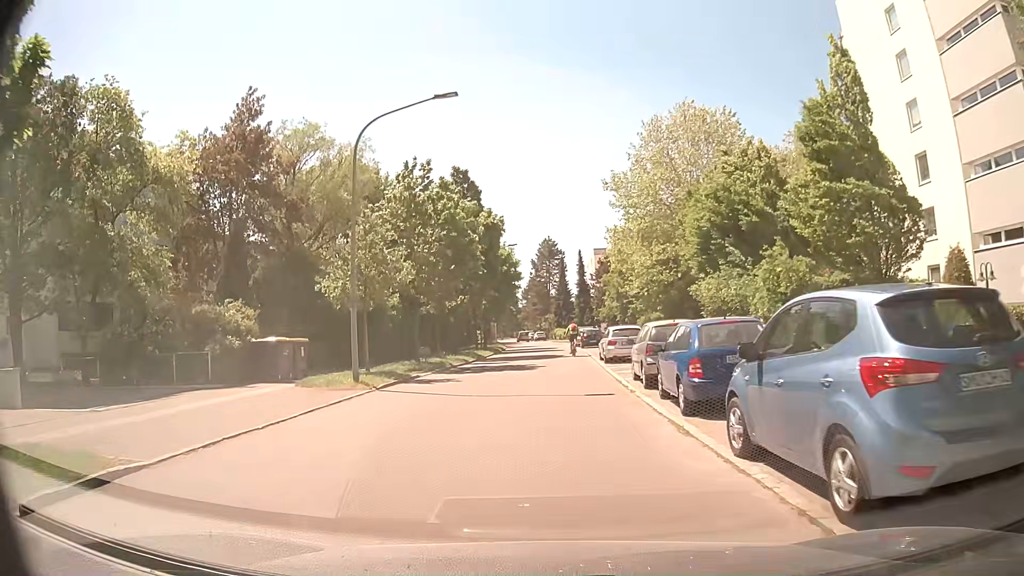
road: residential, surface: asphalt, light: Day
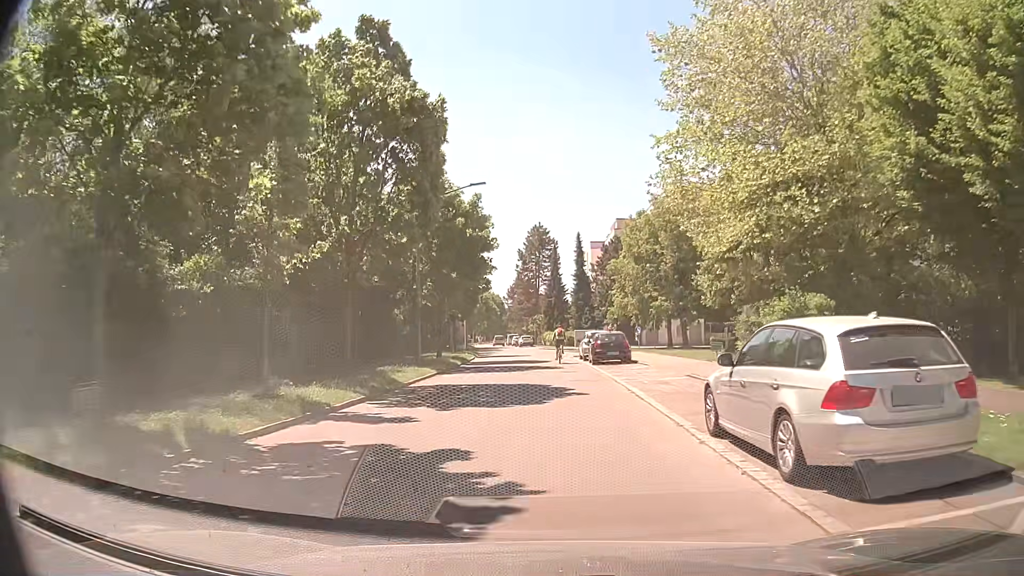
(+0.4, +20.9) m; +2°
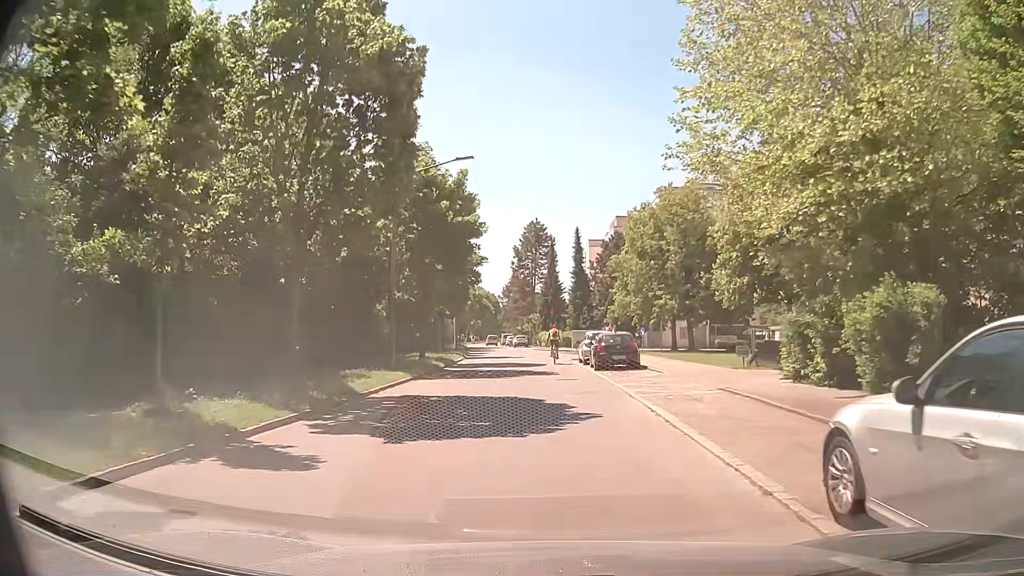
(0.0, +4.1) m; 0°
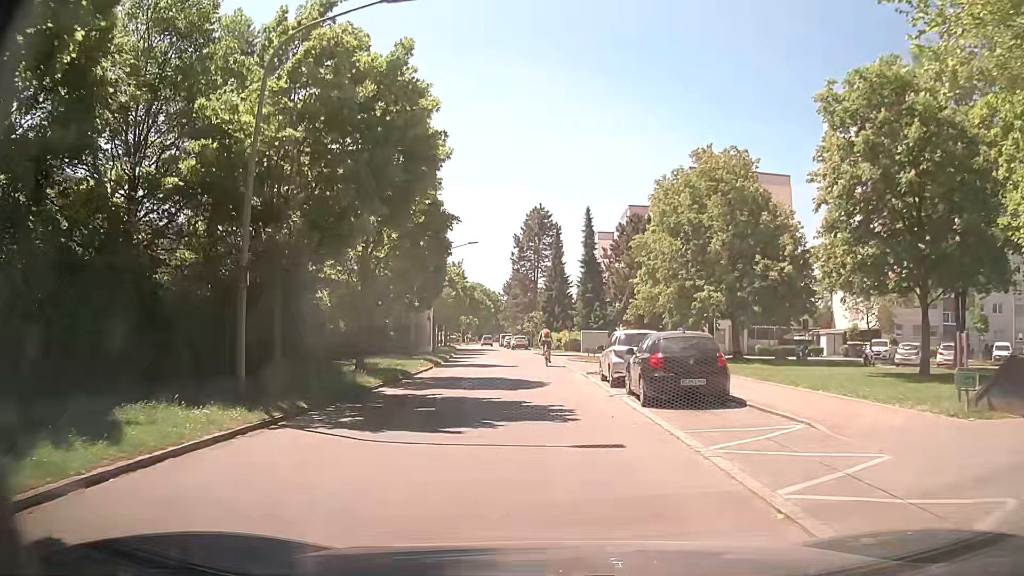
(+0.1, +12.4) m; 0°
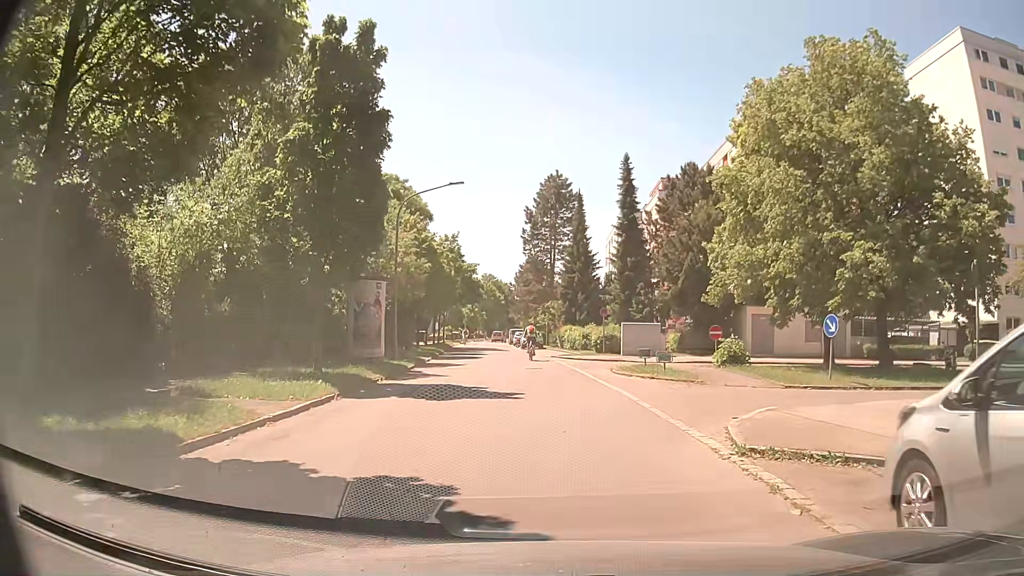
(-0.5, +16.9) m; -2°
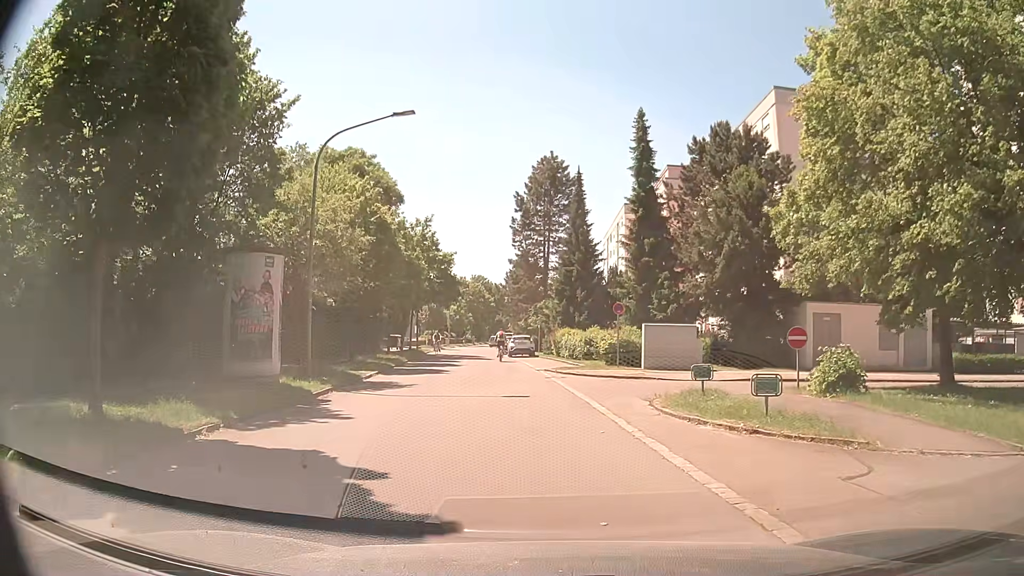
(+0.1, +10.0) m; +2°
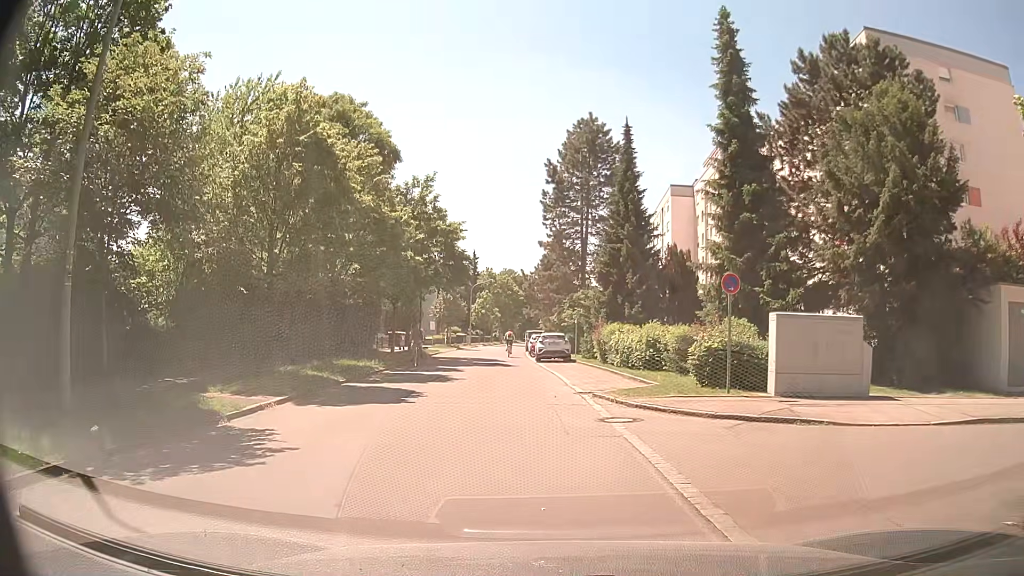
(-0.6, +11.6) m; -5°
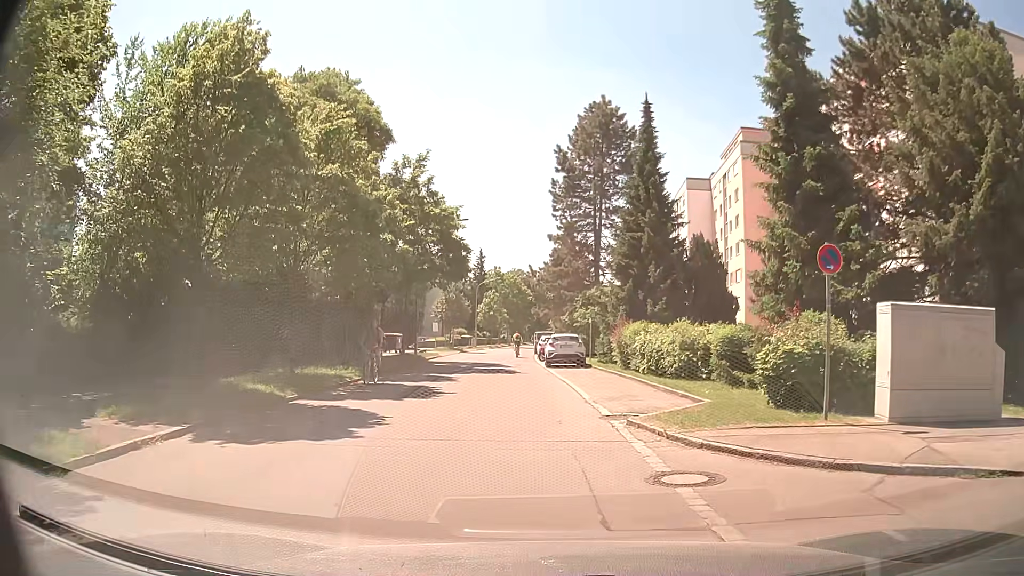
(0.0, +4.6) m; 0°
(0, +10) (-1, +20) (-1, +30) (-2, +40) (-2, +50) (-2, +60) (-2, +70) (-2, +80) (-1, +90) (-1, +100) m
